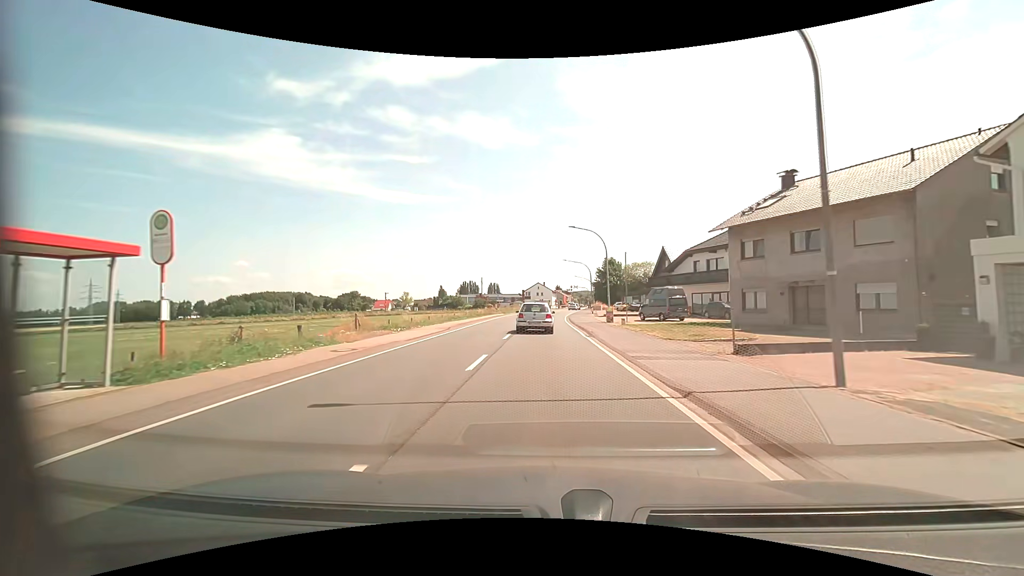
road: primary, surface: asphalt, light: Day
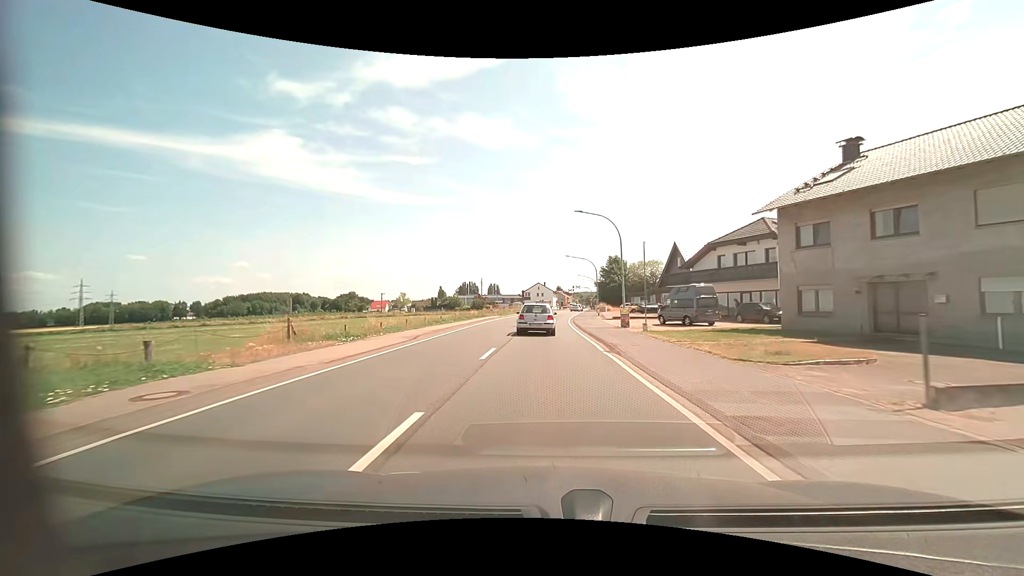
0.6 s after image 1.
(0.0, +7.0) m; 0°
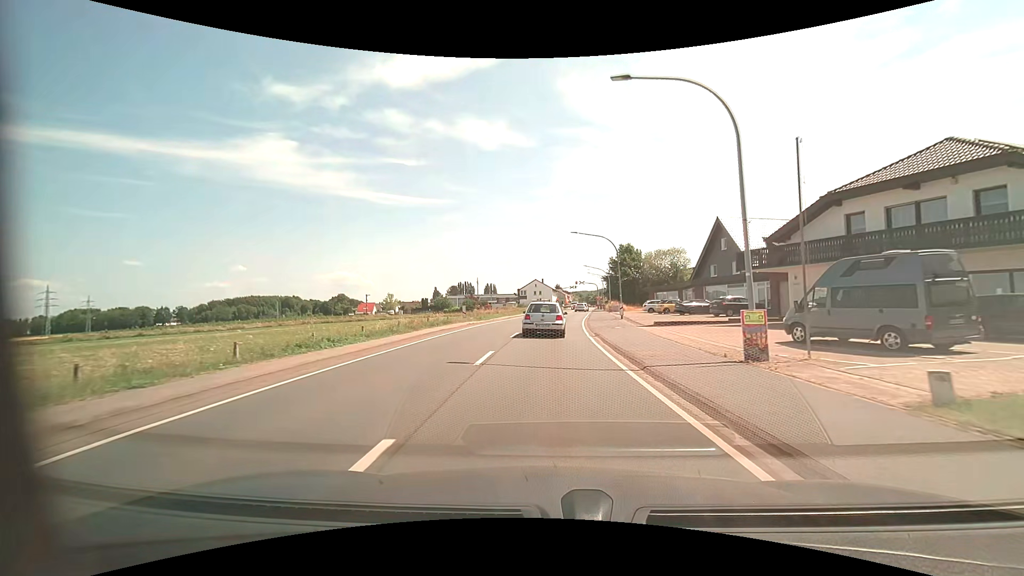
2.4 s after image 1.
(0.0, +19.3) m; 0°
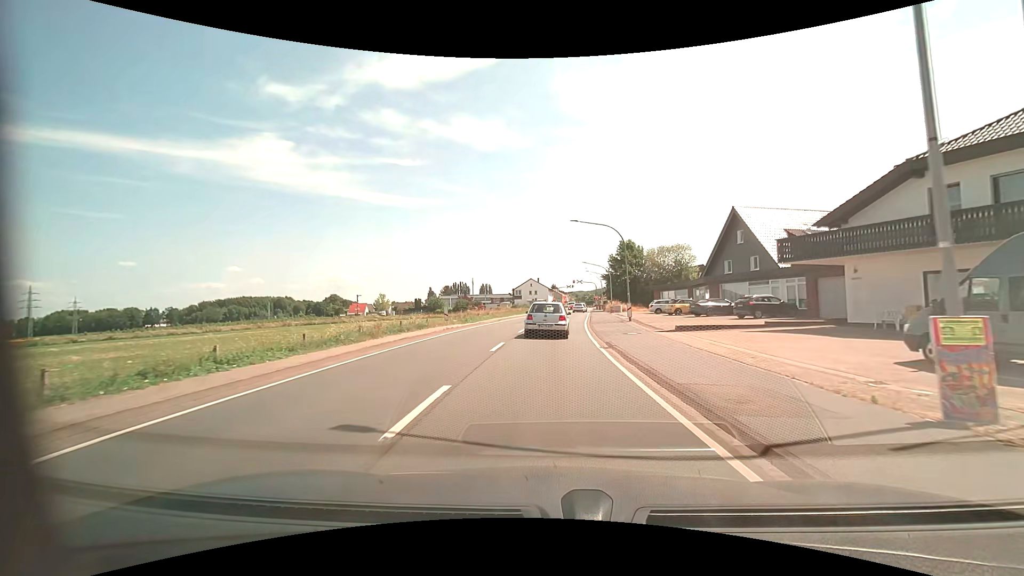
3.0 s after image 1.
(+0.1, +5.9) m; +1°
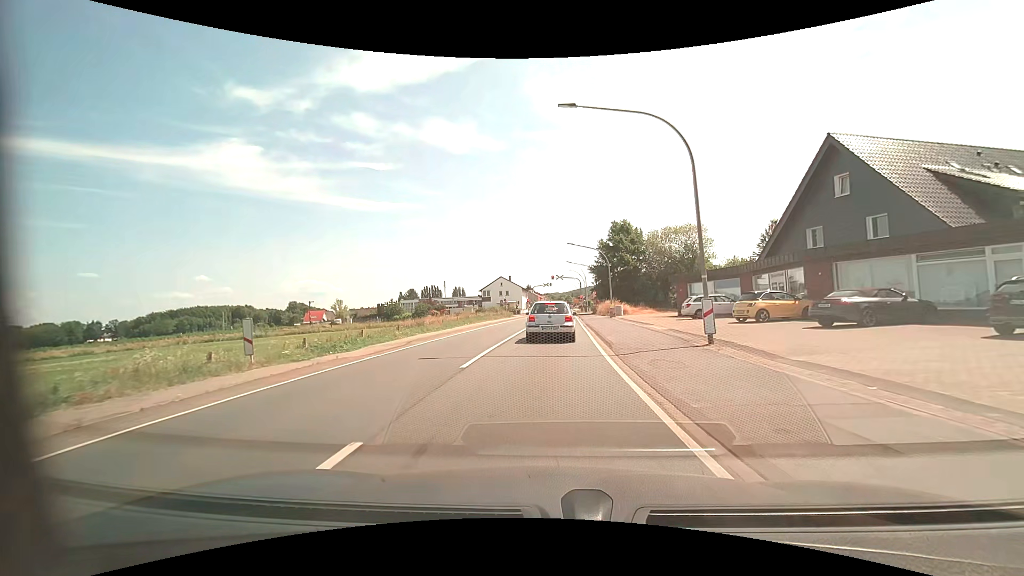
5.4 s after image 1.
(+0.5, +21.3) m; +3°
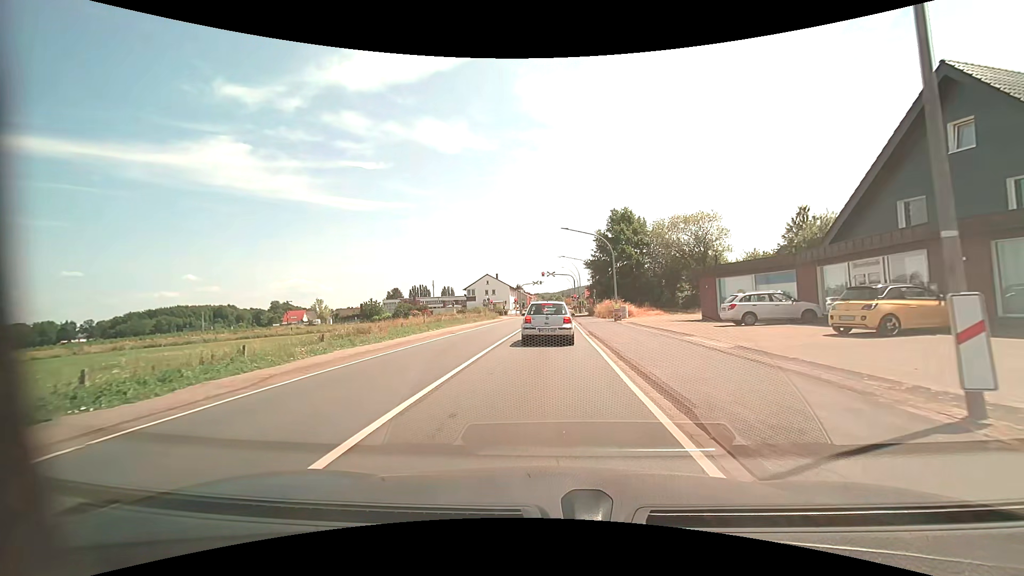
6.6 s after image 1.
(+0.1, +9.1) m; +1°
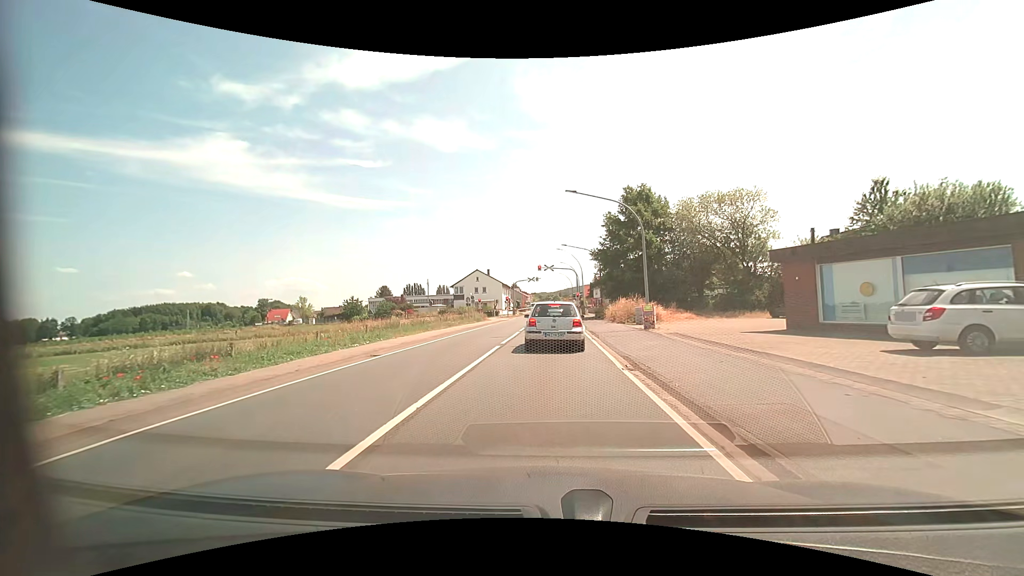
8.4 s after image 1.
(+0.1, +11.7) m; +1°
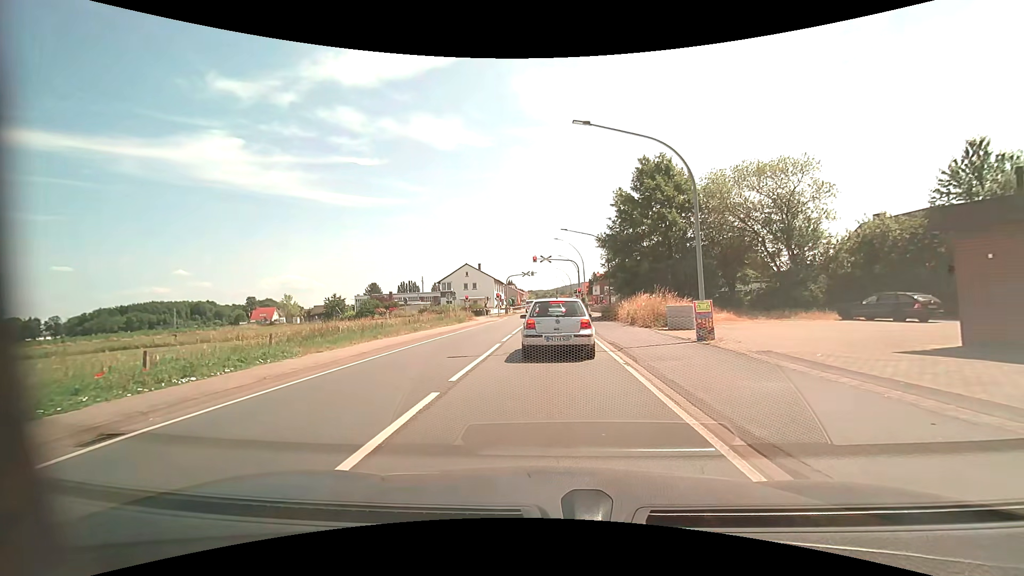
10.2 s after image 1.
(0.0, +8.7) m; 0°
